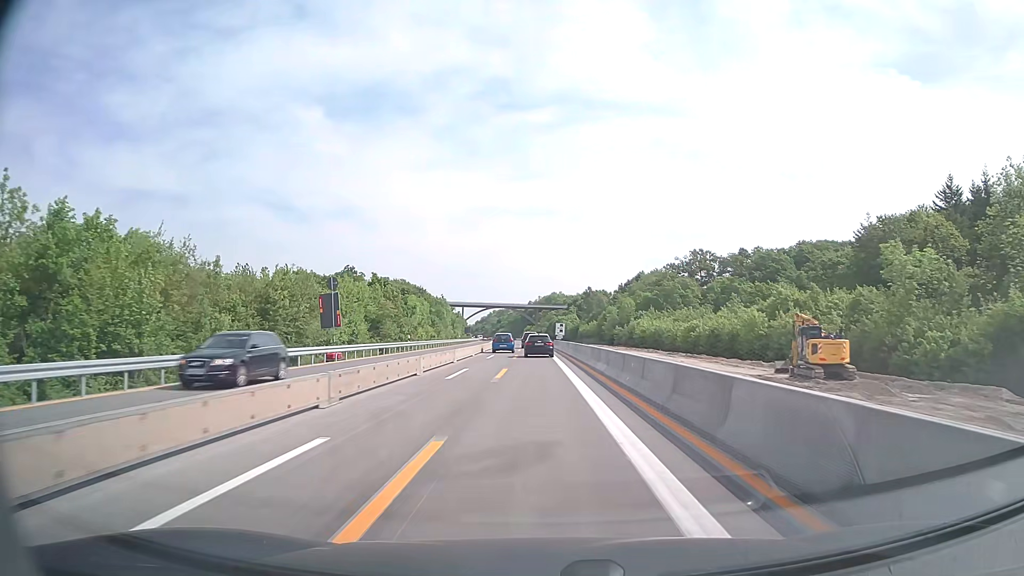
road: motorway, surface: concrete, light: Day
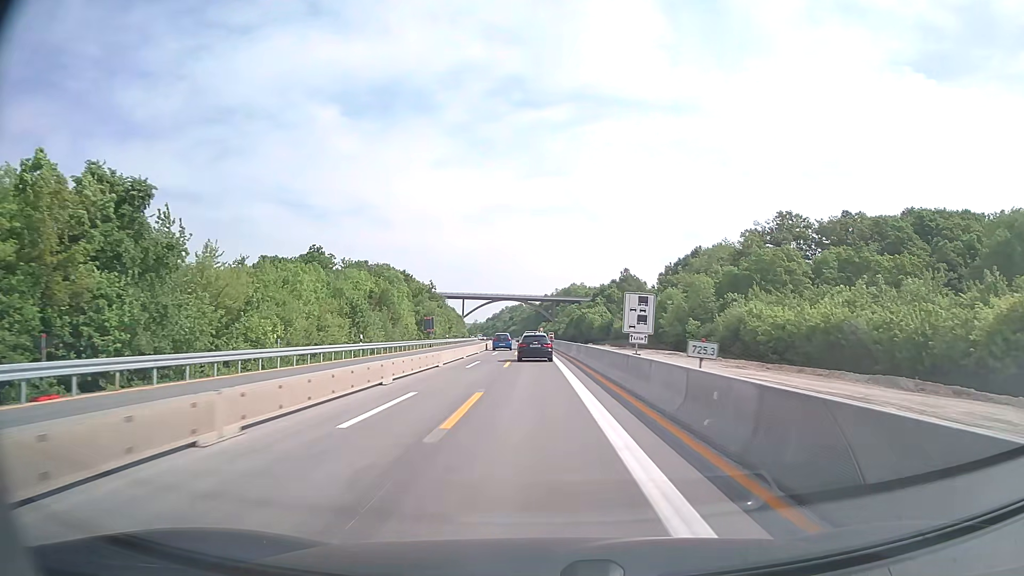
(-0.8, +64.8) m; -1°
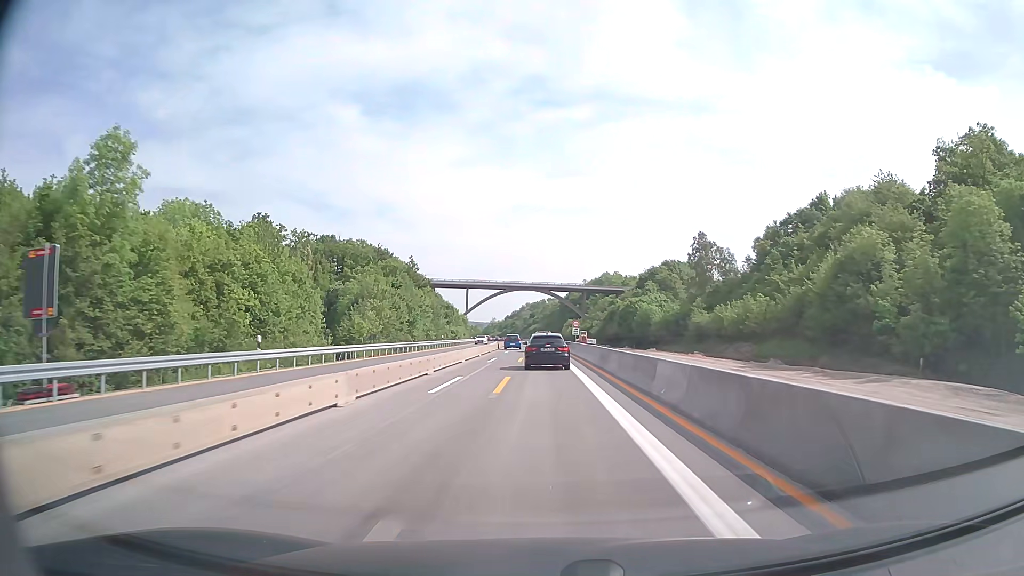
(-1.2, +65.5) m; -2°
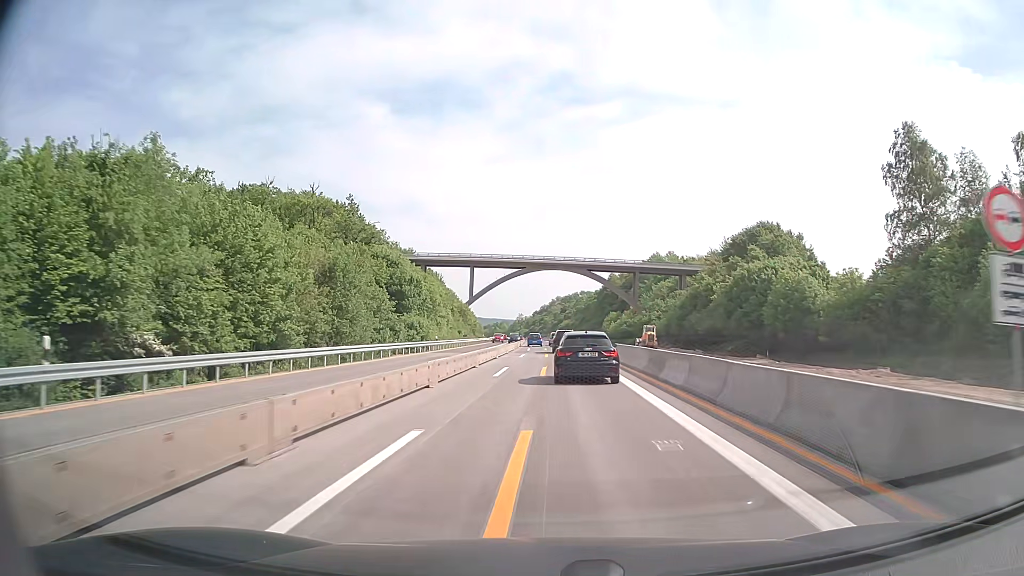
(-1.0, +65.9) m; -3°
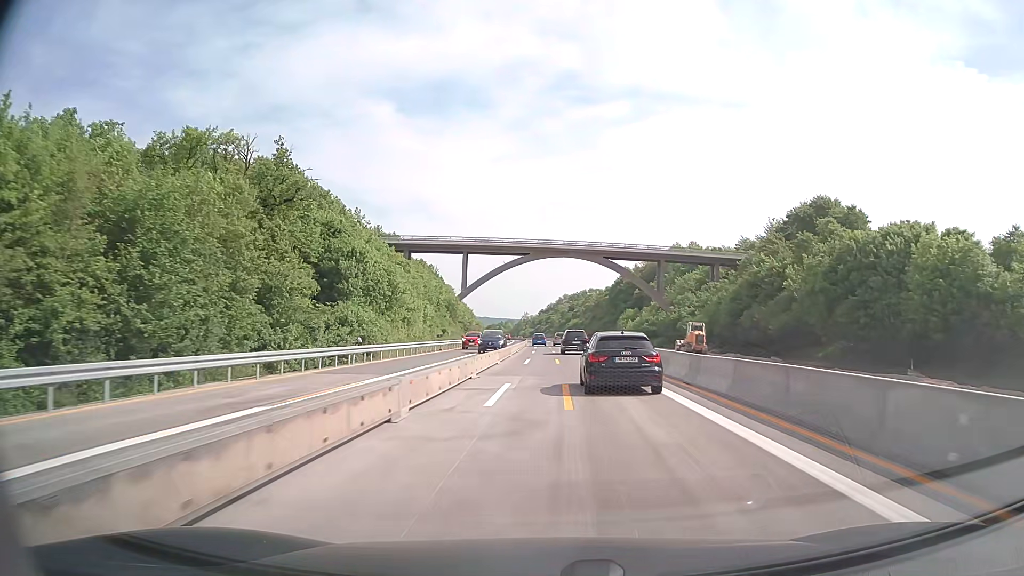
(-0.1, +26.5) m; 0°
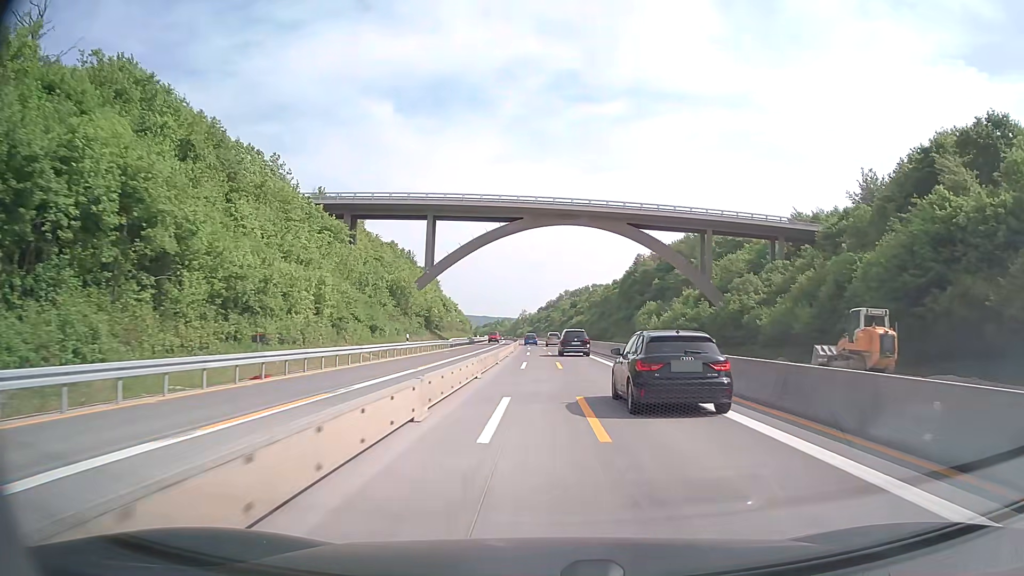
(0.0, +40.0) m; 0°
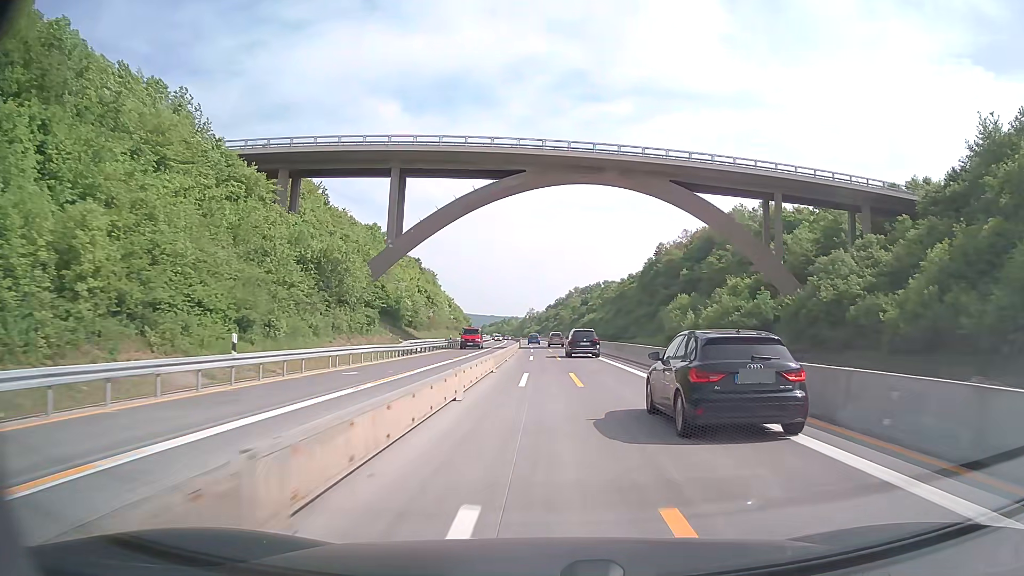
(-0.2, +26.9) m; -1°
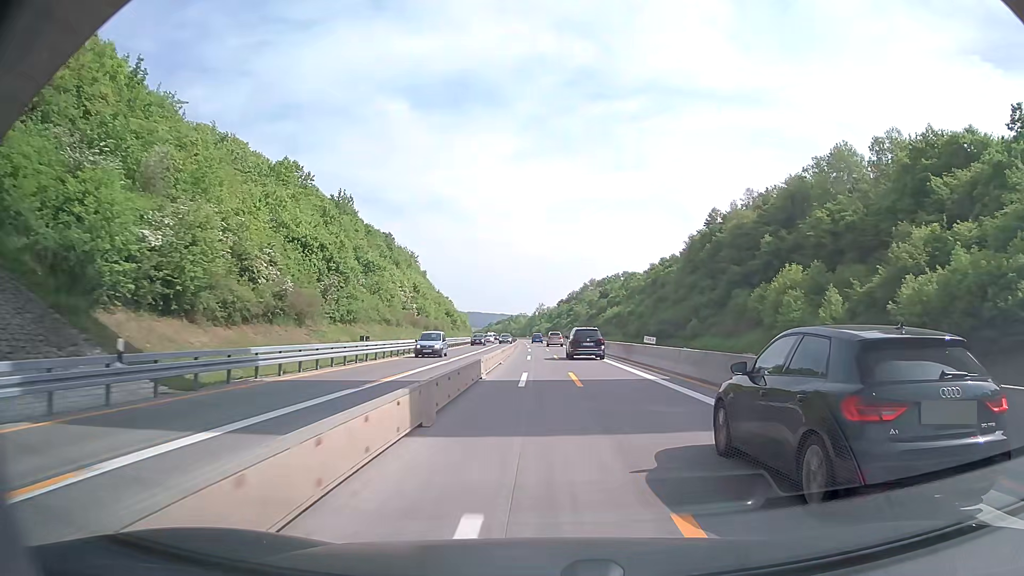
(-0.4, +54.0) m; -1°
(0, +10) (0, +20) (0, +30) (-1, +40) (-1, +50) (-1, +60) (-1, +70) (-1, +80) (-2, +90) (-2, +100) m
